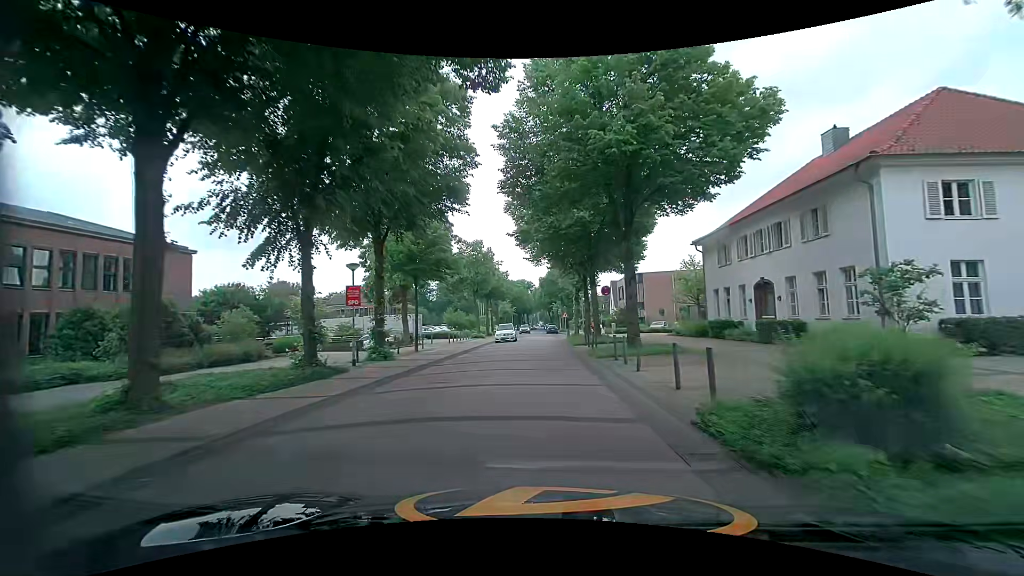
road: unclassified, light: Day
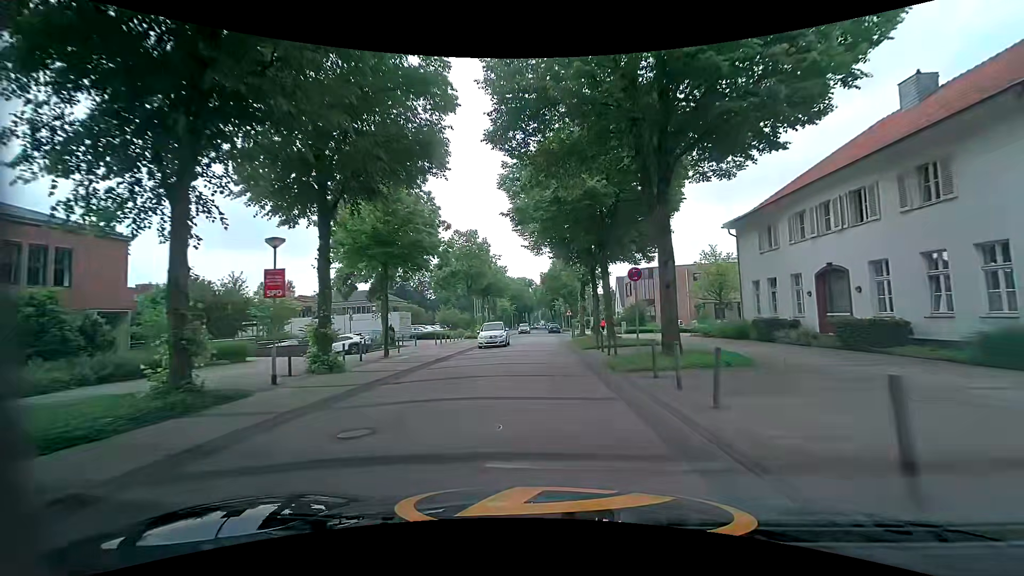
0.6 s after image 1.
(+0.1, +6.1) m; +2°
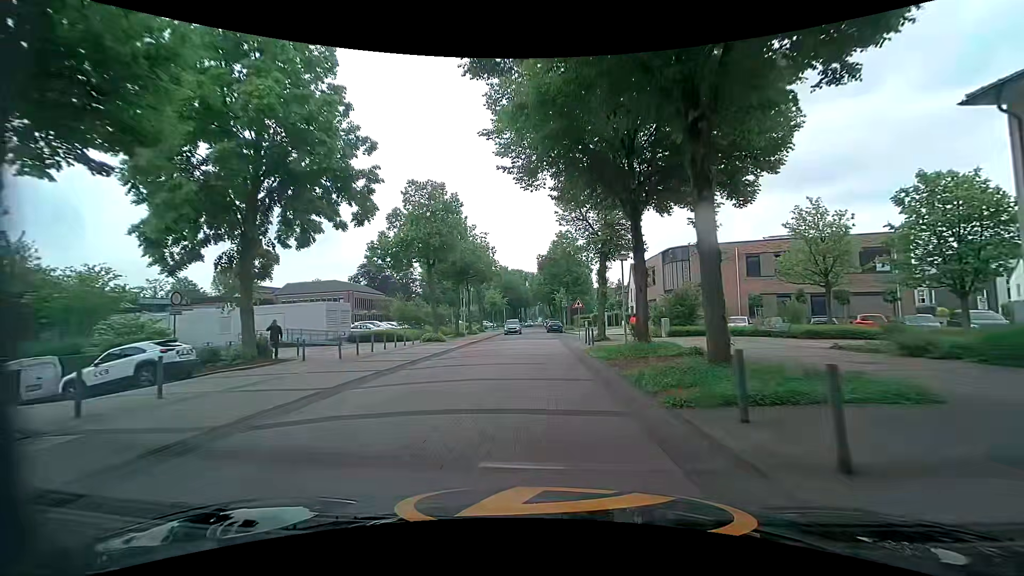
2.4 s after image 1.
(-0.2, +17.8) m; -1°
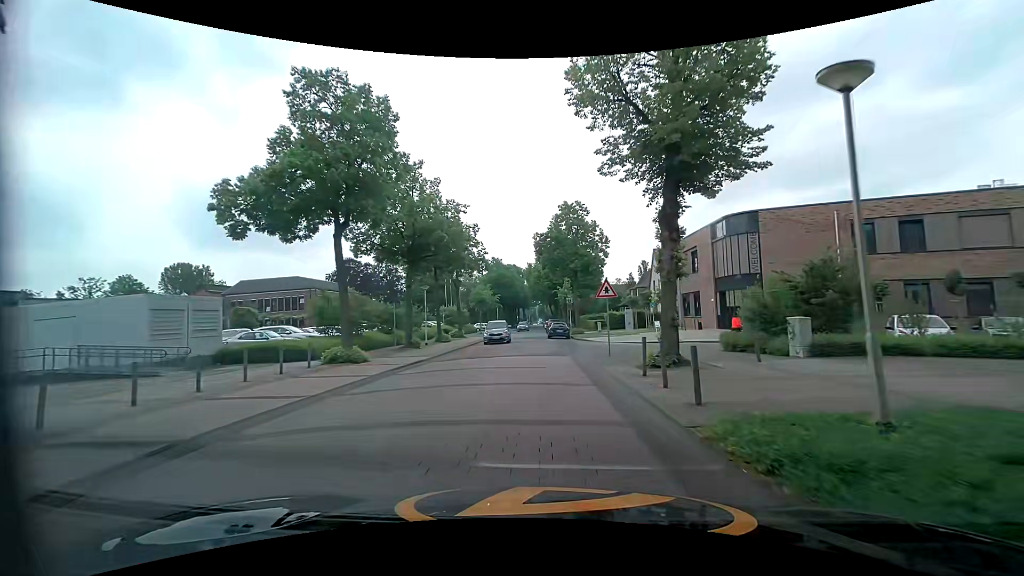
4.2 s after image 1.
(+0.2, +16.5) m; +1°
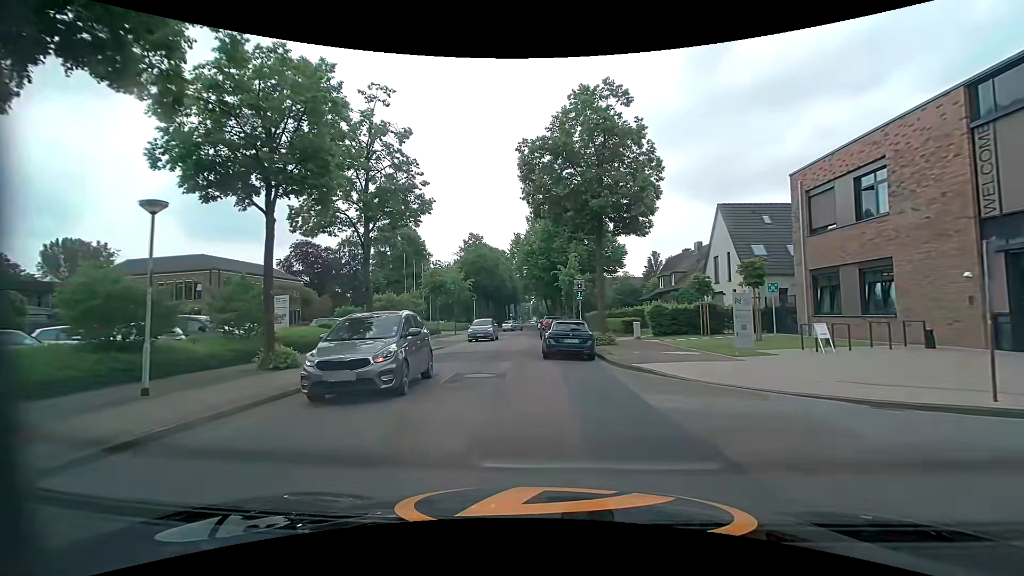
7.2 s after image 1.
(0.0, +23.8) m; +1°
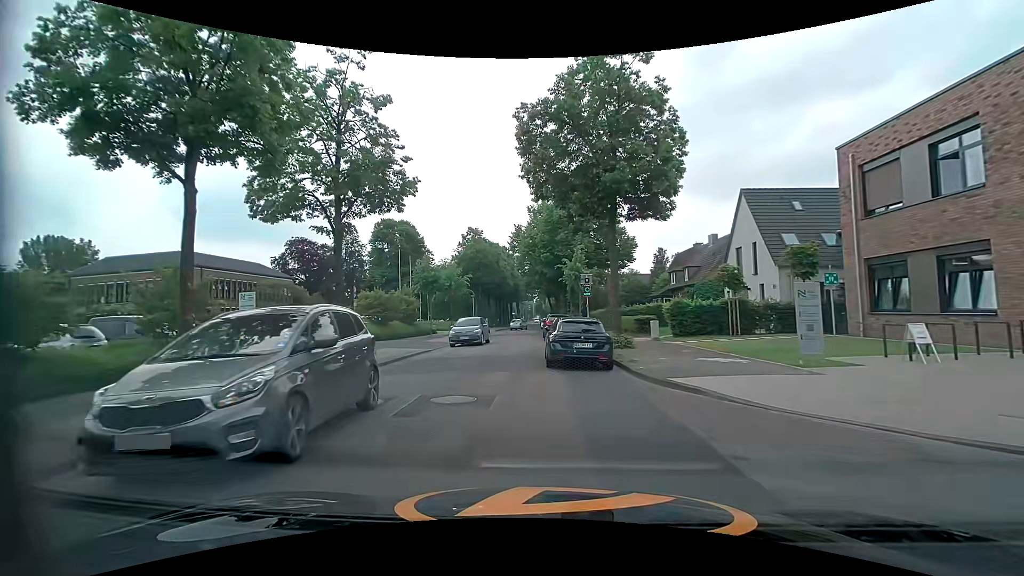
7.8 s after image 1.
(0.0, +3.7) m; -2°
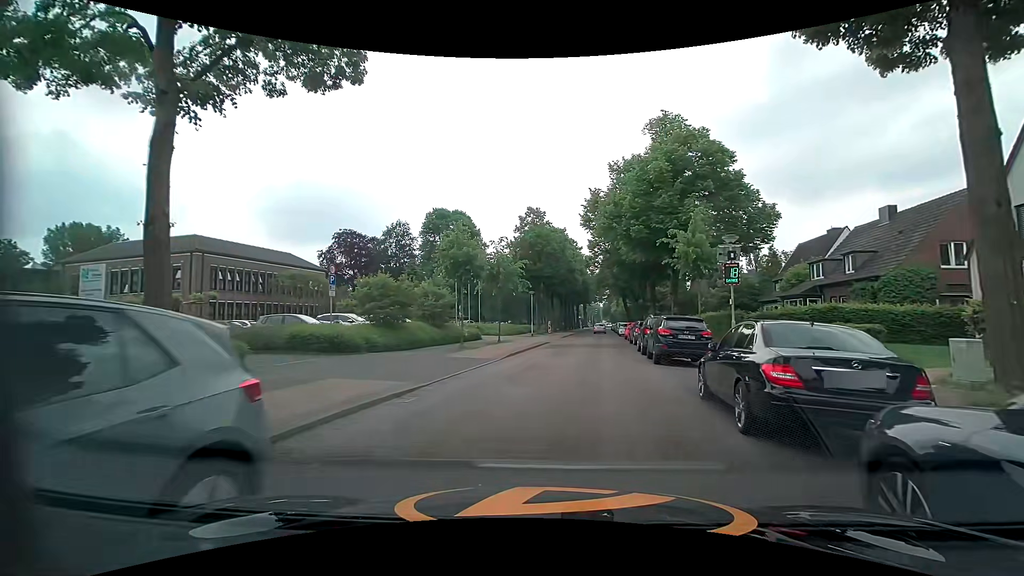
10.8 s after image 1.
(-1.0, +13.6) m; -7°
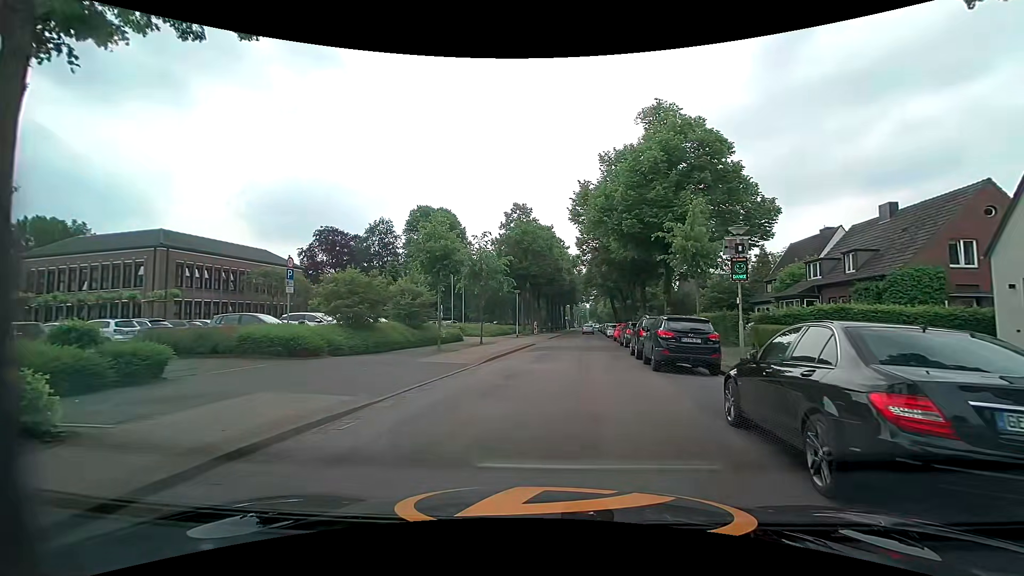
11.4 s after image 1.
(+0.1, +2.2) m; +2°
(+1, +10) (+1, +20) (+2, +30) (+3, +40) (+4, +50) (+5, +60) (+6, +70) (+7, +80) (+8, +90) (+9, +100) m
